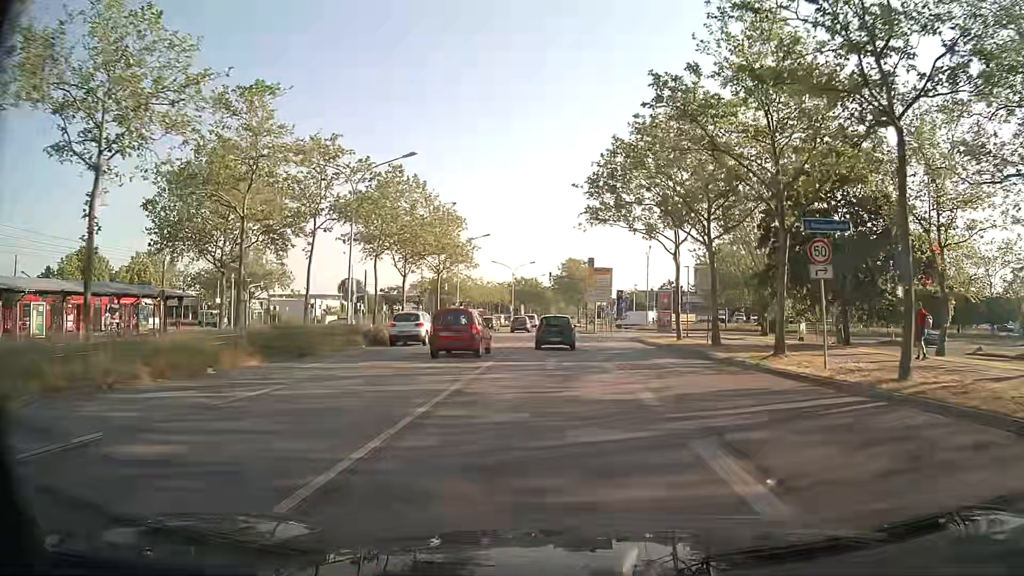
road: primary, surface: asphalt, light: Day
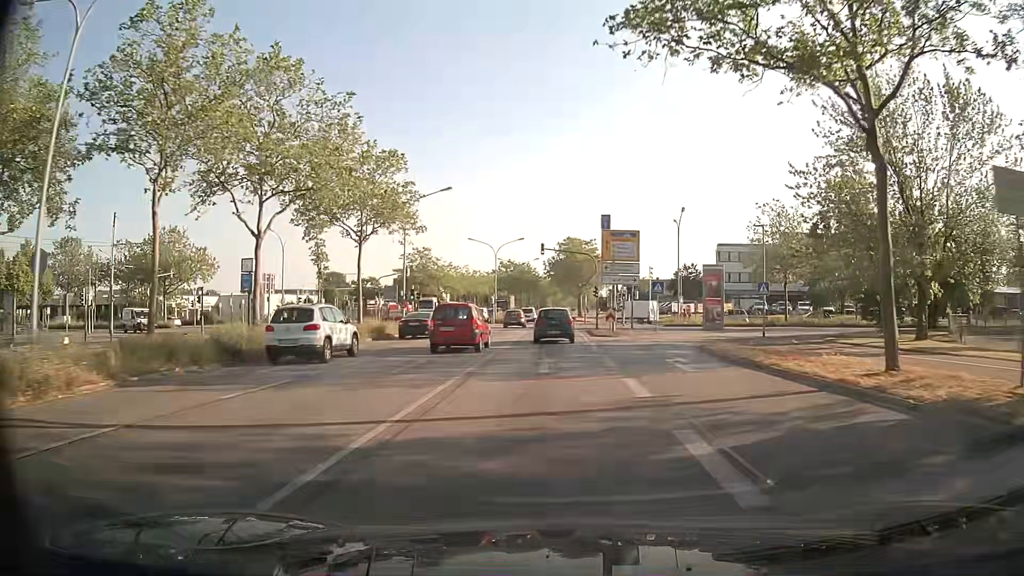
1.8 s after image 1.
(+0.2, +23.6) m; +1°
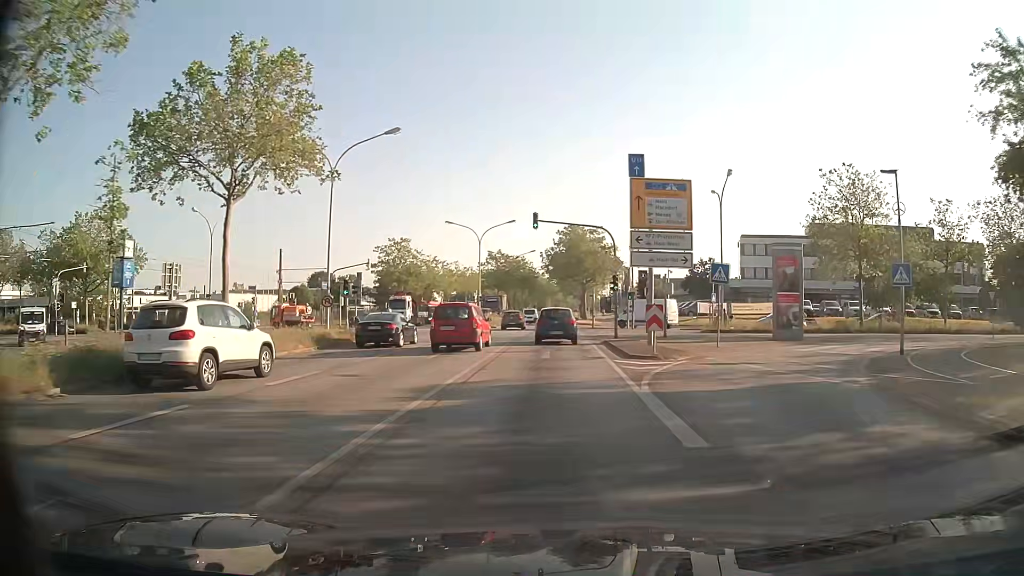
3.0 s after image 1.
(0.0, +16.0) m; 0°
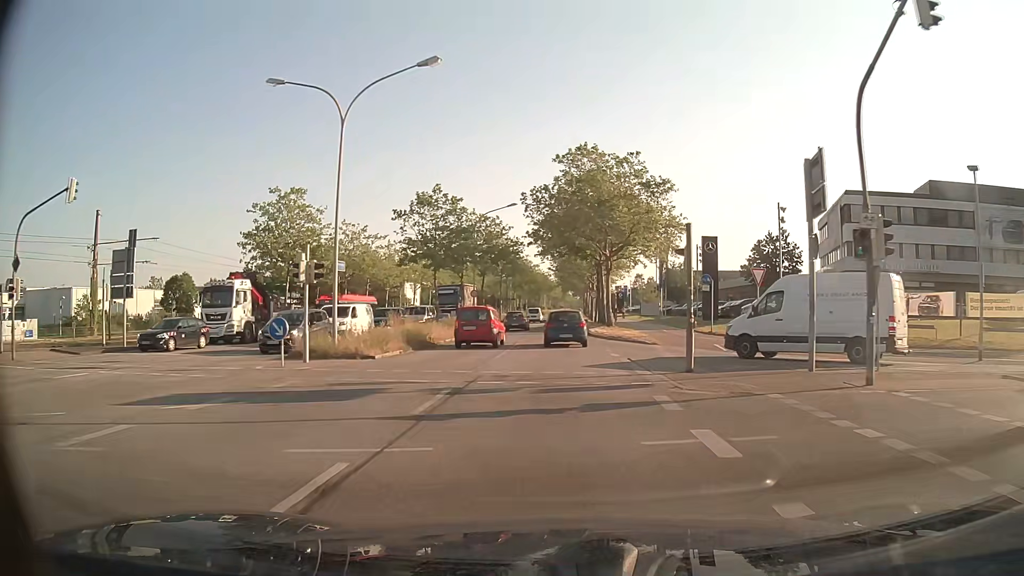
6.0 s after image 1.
(-0.3, +40.6) m; 0°
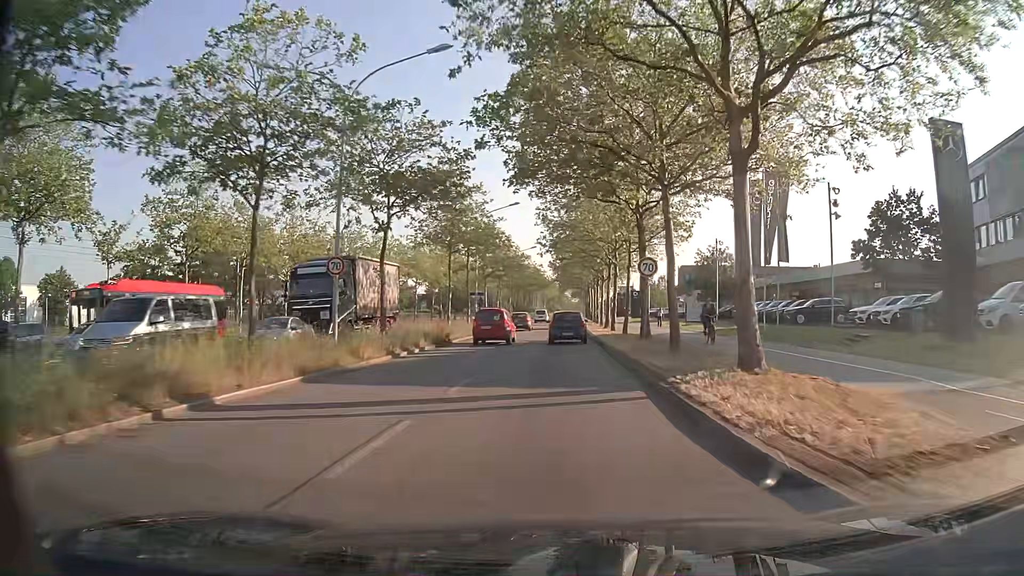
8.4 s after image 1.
(+0.1, +32.9) m; 0°
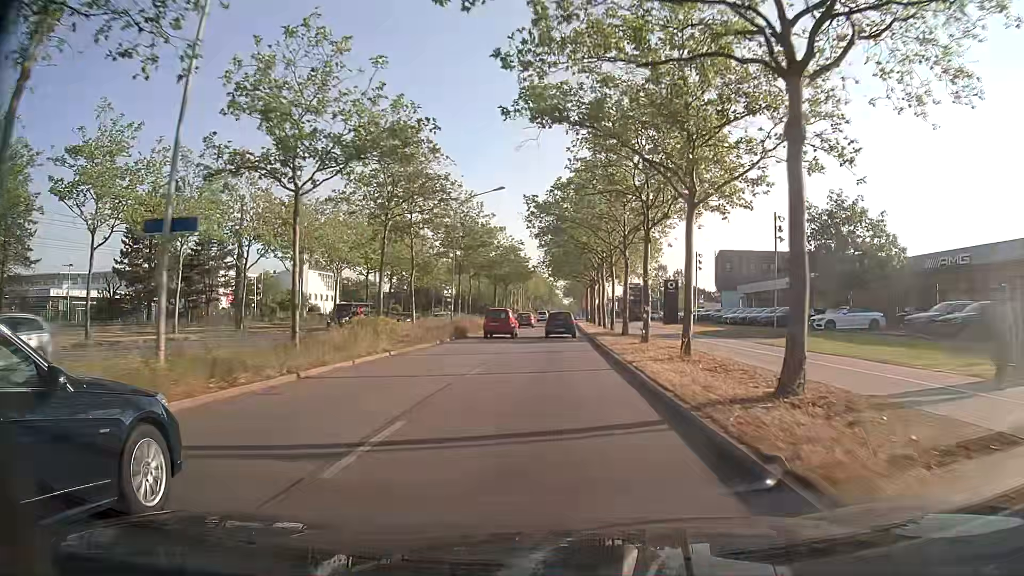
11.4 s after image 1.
(+0.3, +42.0) m; +1°
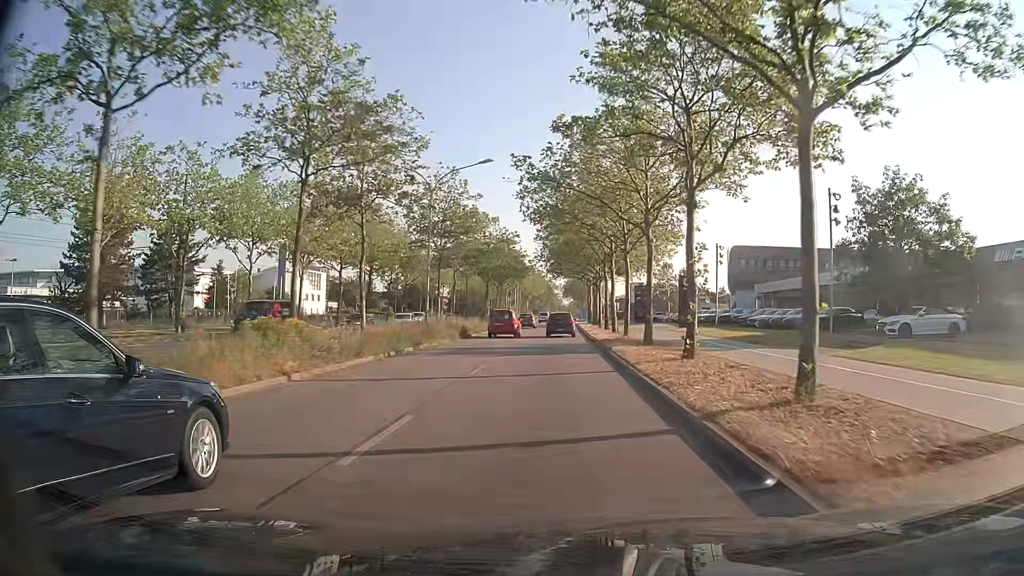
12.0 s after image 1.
(0.0, +8.6) m; 0°
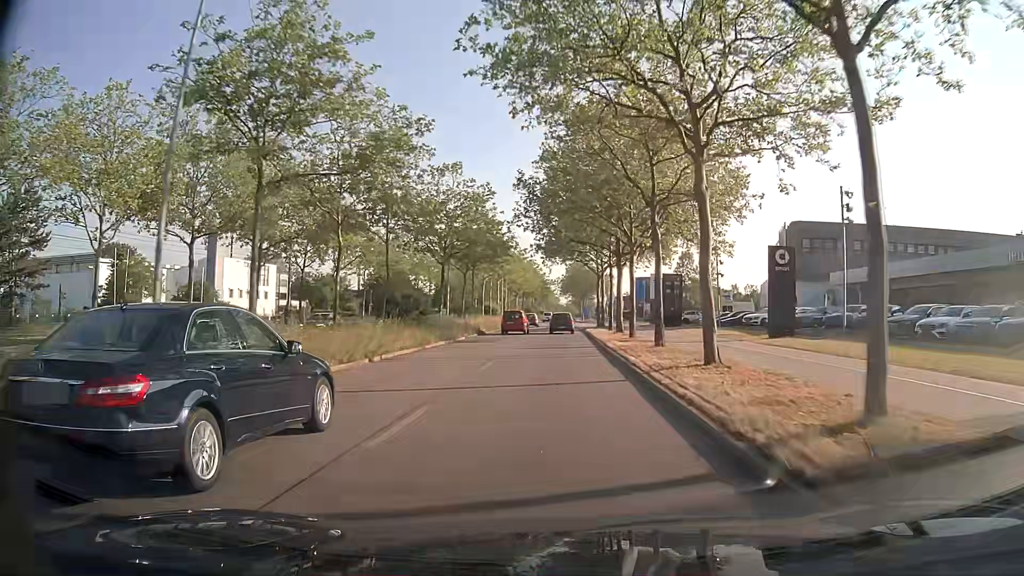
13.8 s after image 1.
(0.0, +26.1) m; 0°
(0, +10) (0, +20) (0, +30) (0, +40) (0, +50) (0, +60) (+1, +70) (+1, +80) (+1, +90) (+1, +100) m
